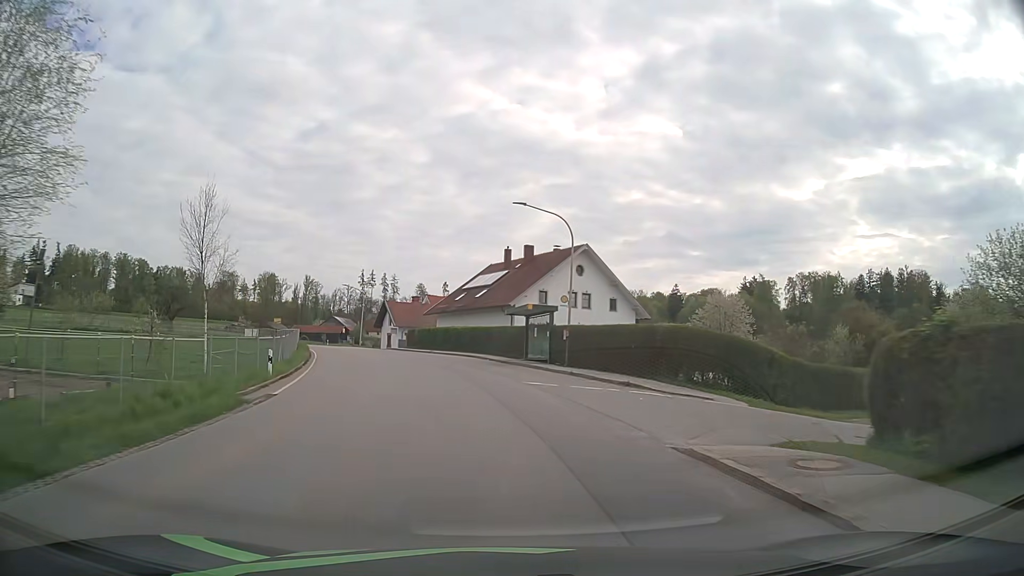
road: tertiary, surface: asphalt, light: Day
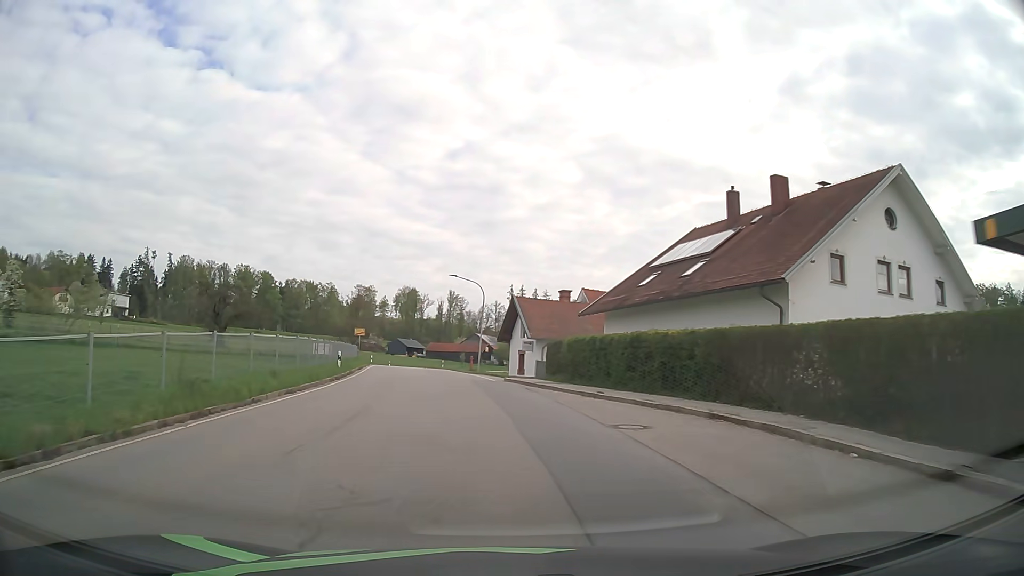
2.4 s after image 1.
(-3.4, +29.8) m; -13°
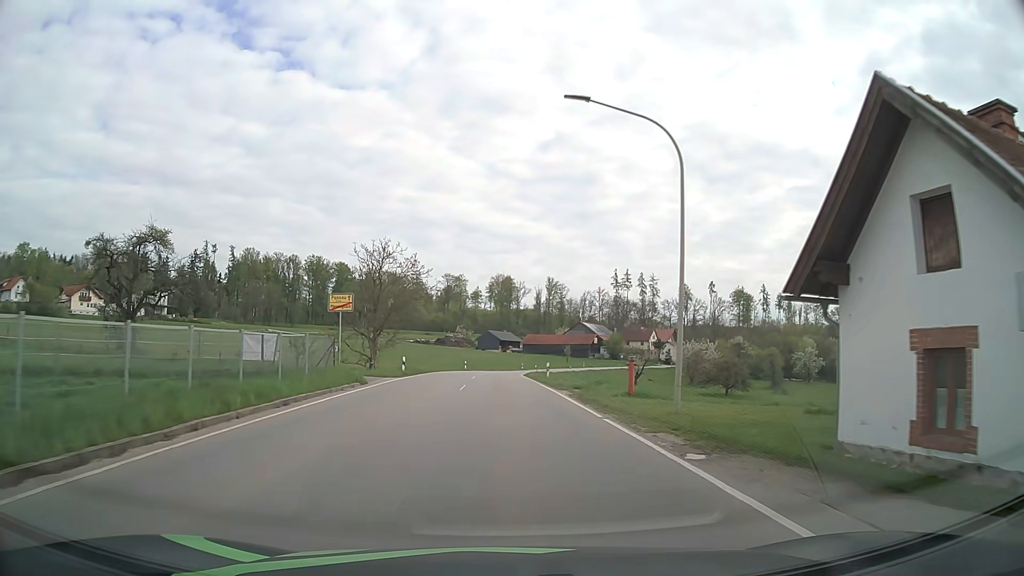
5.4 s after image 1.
(-3.6, +37.4) m; -8°
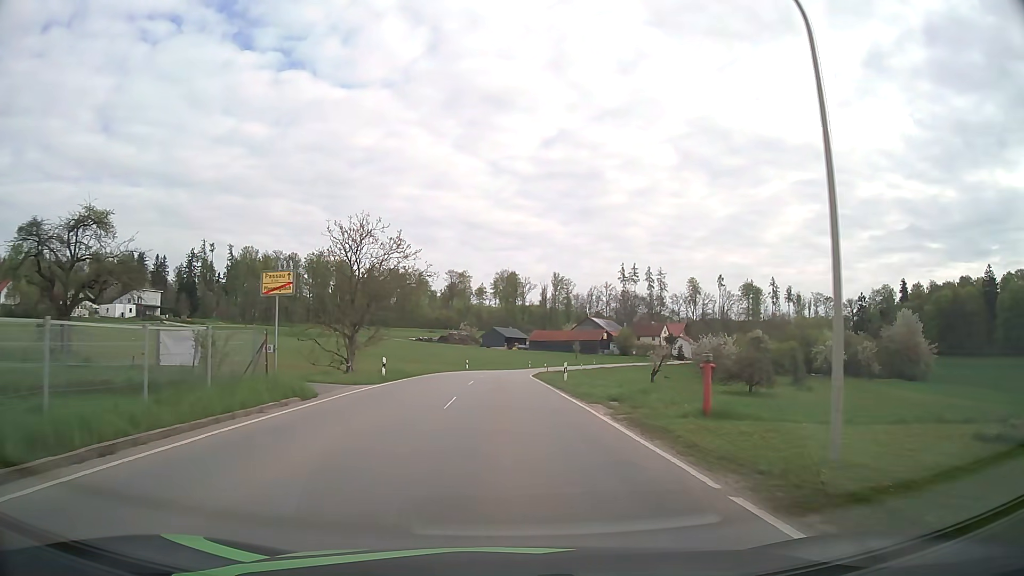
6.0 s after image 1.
(0.0, +7.6) m; -1°
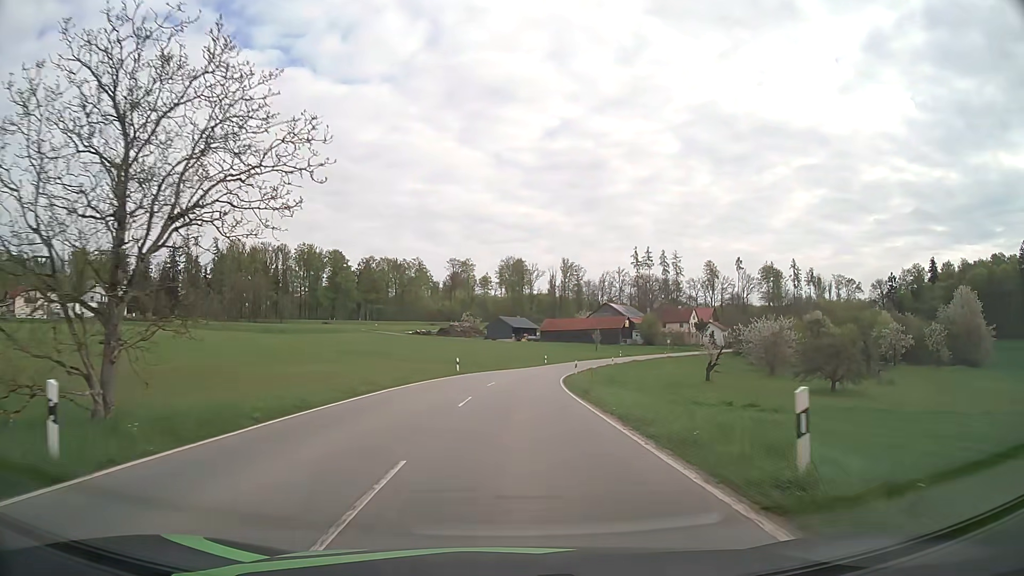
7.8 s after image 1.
(-0.1, +23.1) m; 0°
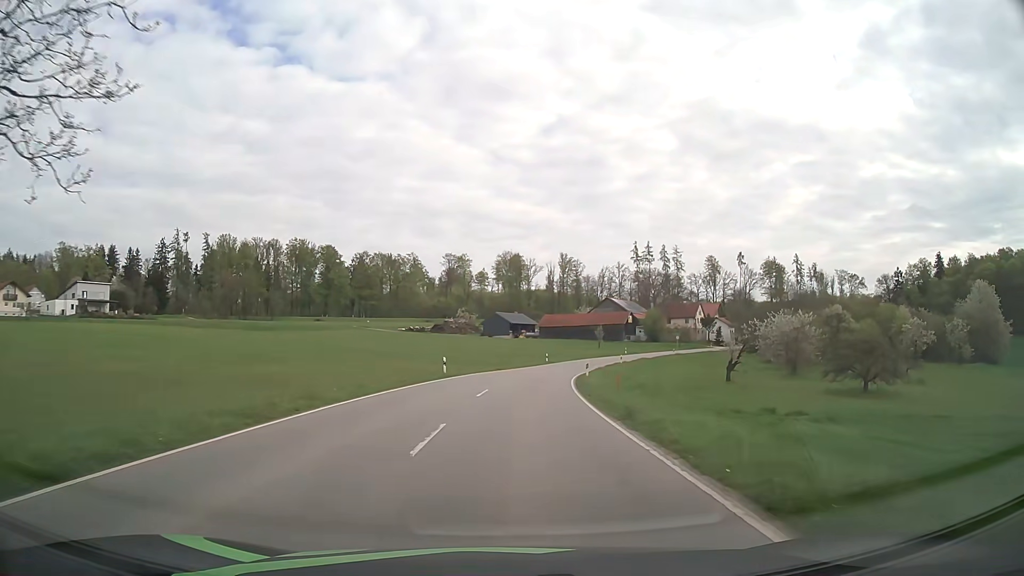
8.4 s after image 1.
(0.0, +7.8) m; 0°
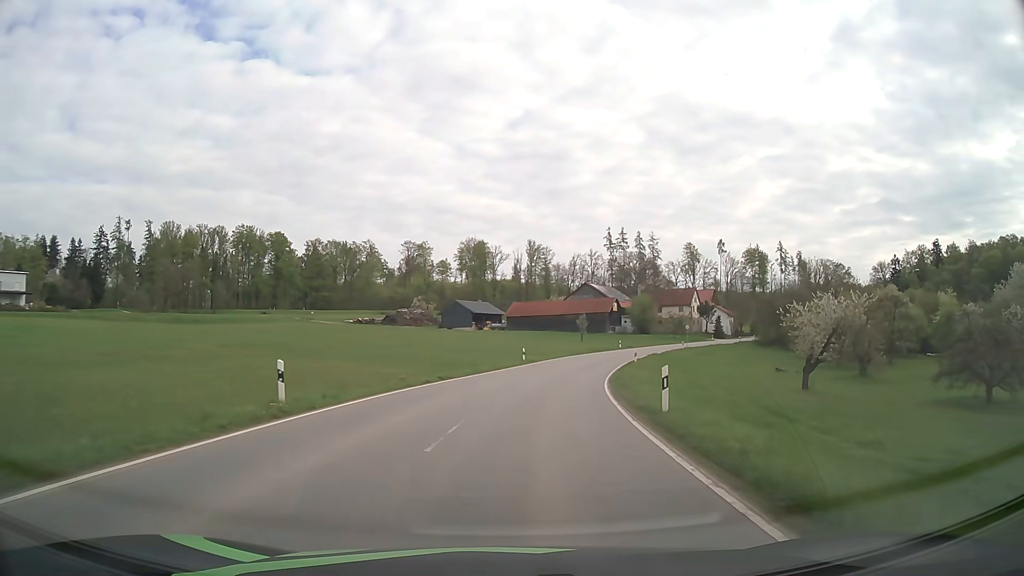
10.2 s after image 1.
(+0.4, +23.9) m; +3°
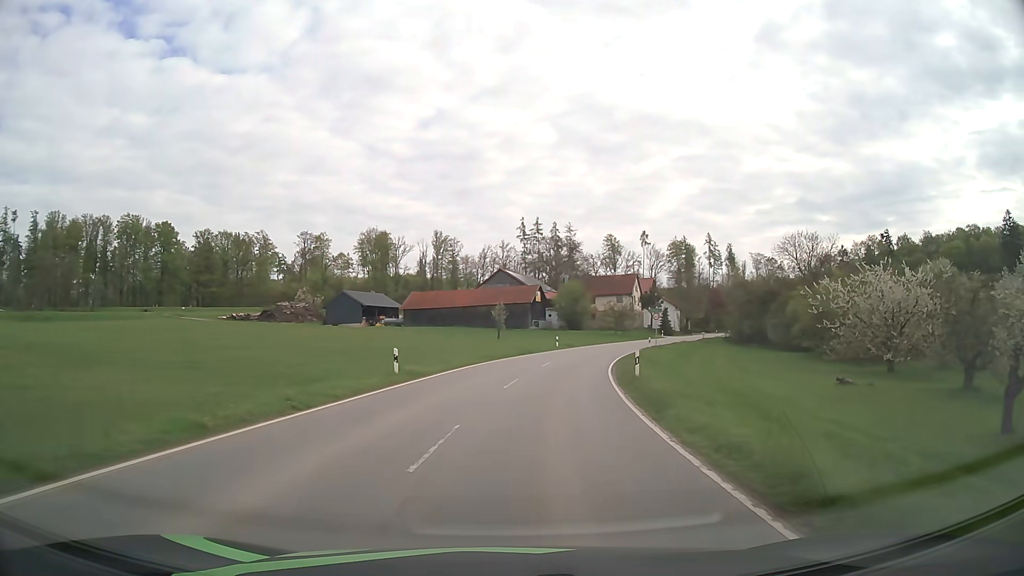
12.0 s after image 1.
(+1.7, +25.8) m; +8°
(0, +10) (+1, +20) (+3, +30) (+5, +40) (+7, +49) (+10, +59) (+14, +68) (+18, +77) (+23, +86) (+27, +95) m
